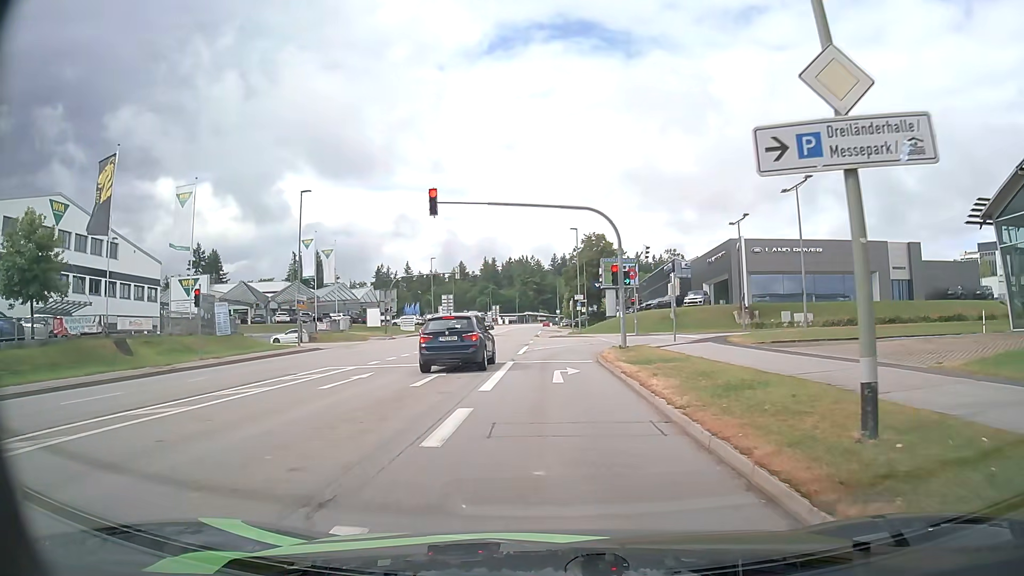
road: tertiary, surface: asphalt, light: Day
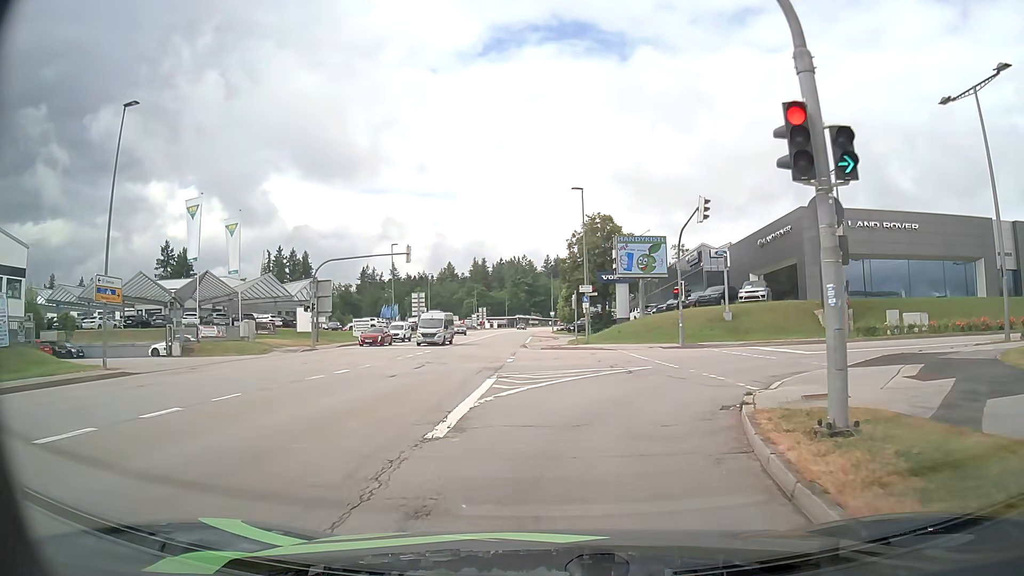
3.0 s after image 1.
(0.0, +20.9) m; 0°
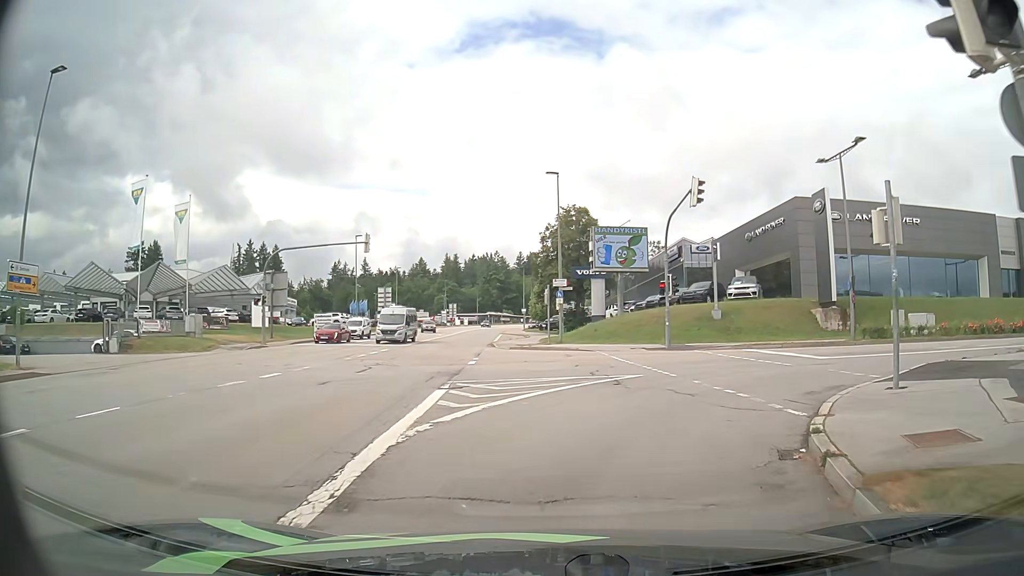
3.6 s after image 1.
(+0.1, +3.9) m; +3°
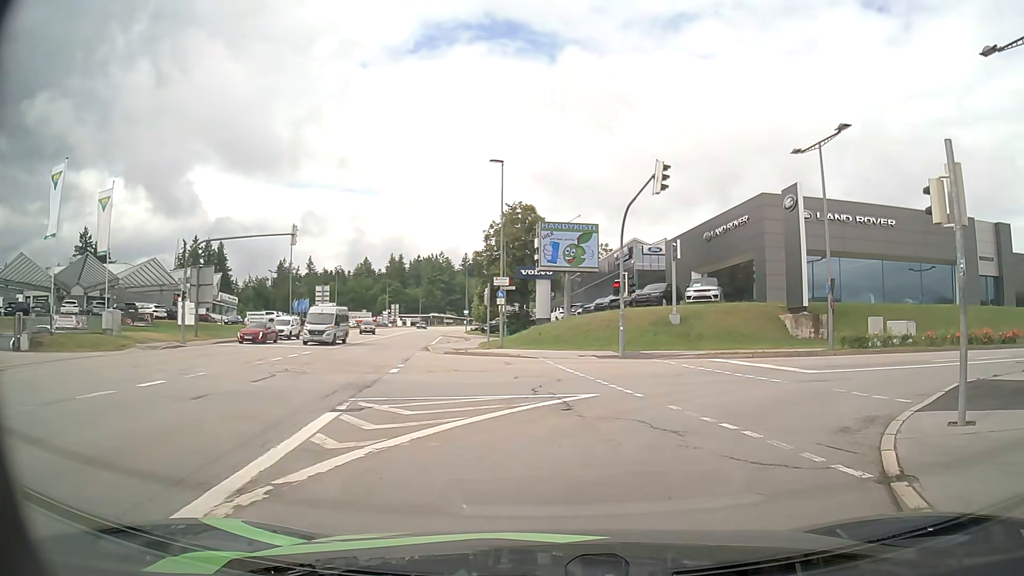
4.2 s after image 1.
(+0.1, +3.6) m; +4°
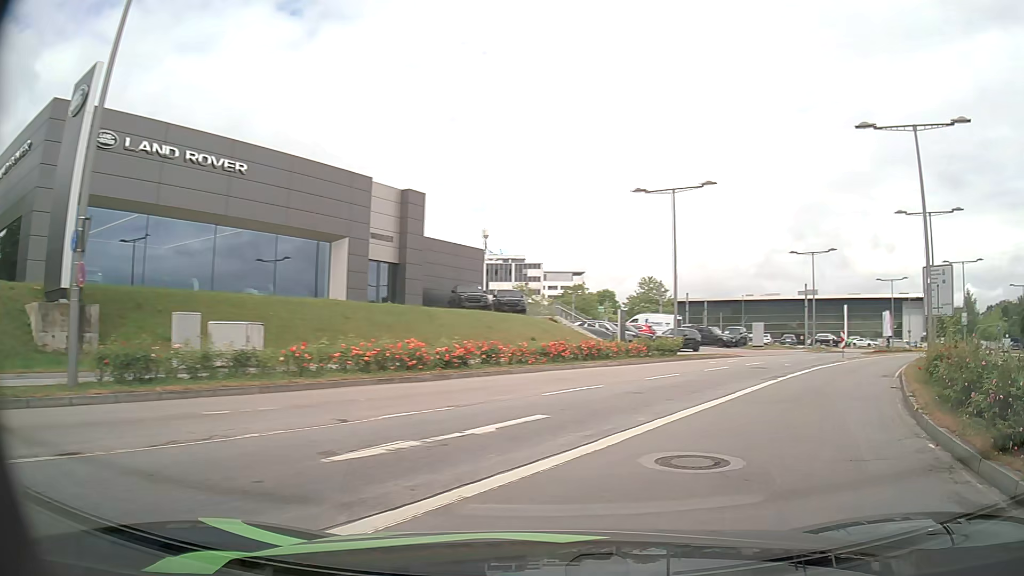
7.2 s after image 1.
(+7.2, +15.0) m; +56°
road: secondary
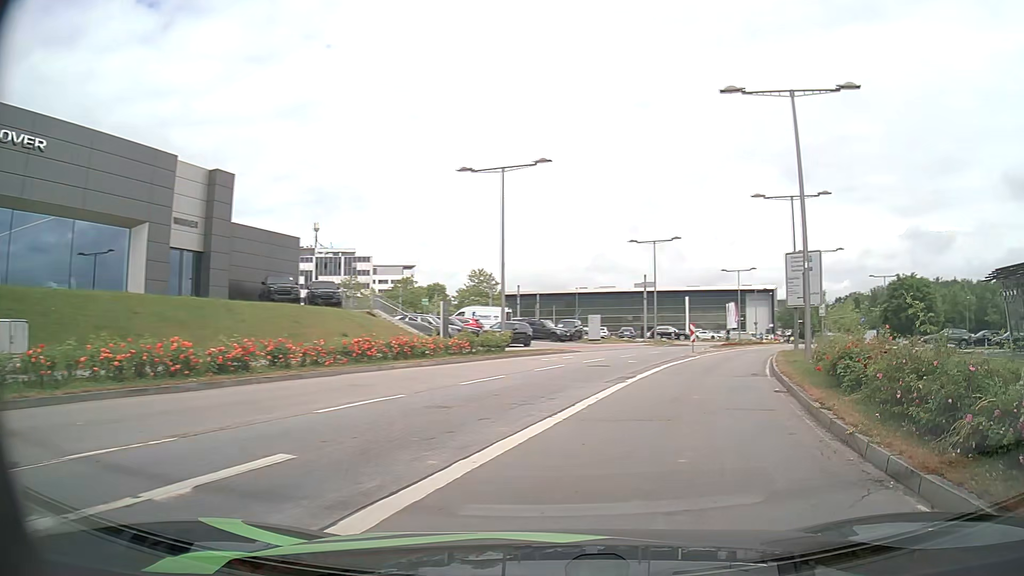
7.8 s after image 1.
(+0.5, +3.7) m; +16°
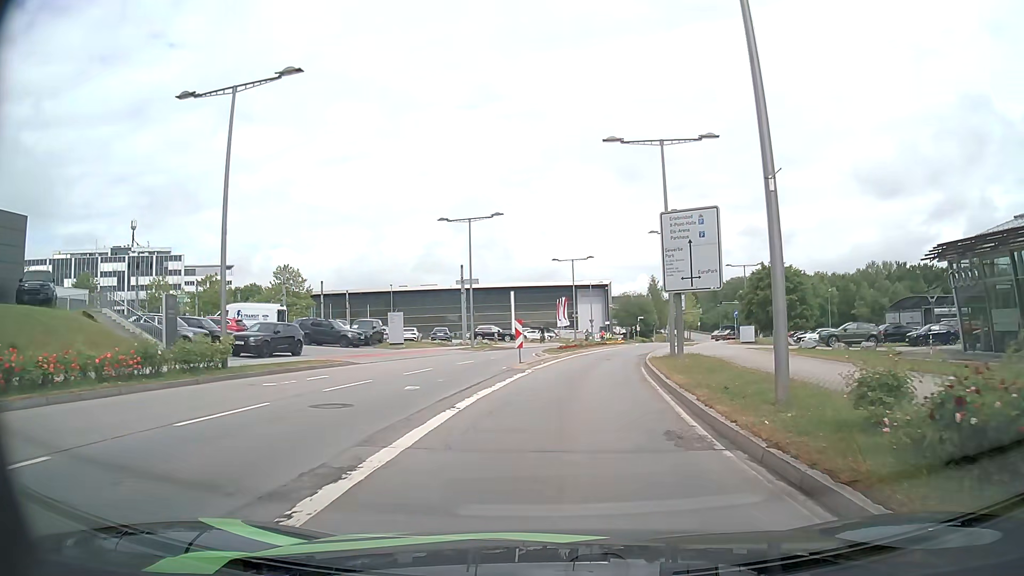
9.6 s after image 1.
(+2.1, +12.0) m; +14°
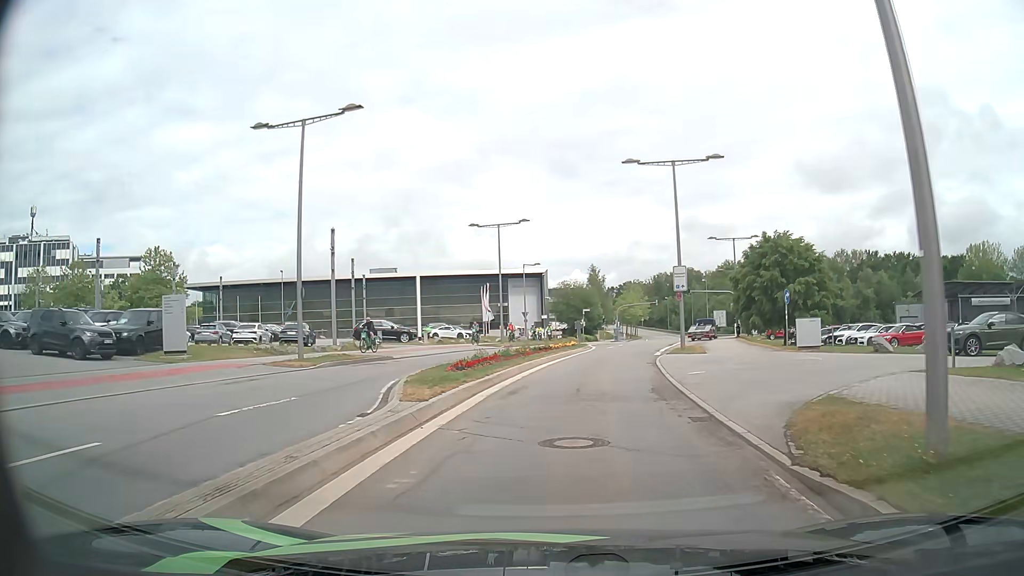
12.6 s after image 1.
(+1.4, +22.5) m; +6°
(0, +10) (+1, +20) (+2, +30) (+4, +40) (+6, +49) (+9, +59) (+12, +69) (+14, +78) (+17, +88) (+20, +98) m
